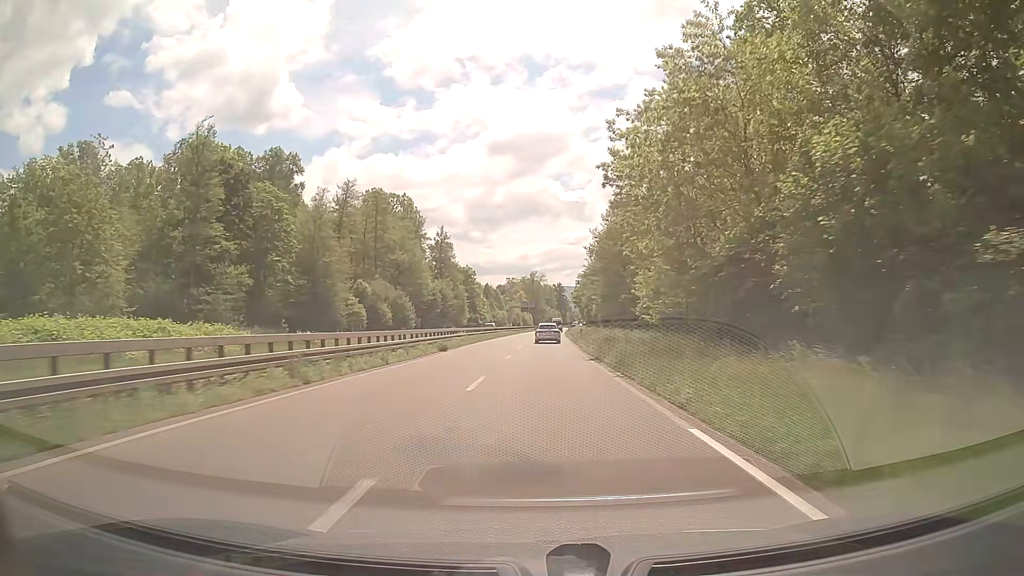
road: trunk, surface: asphalt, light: Day
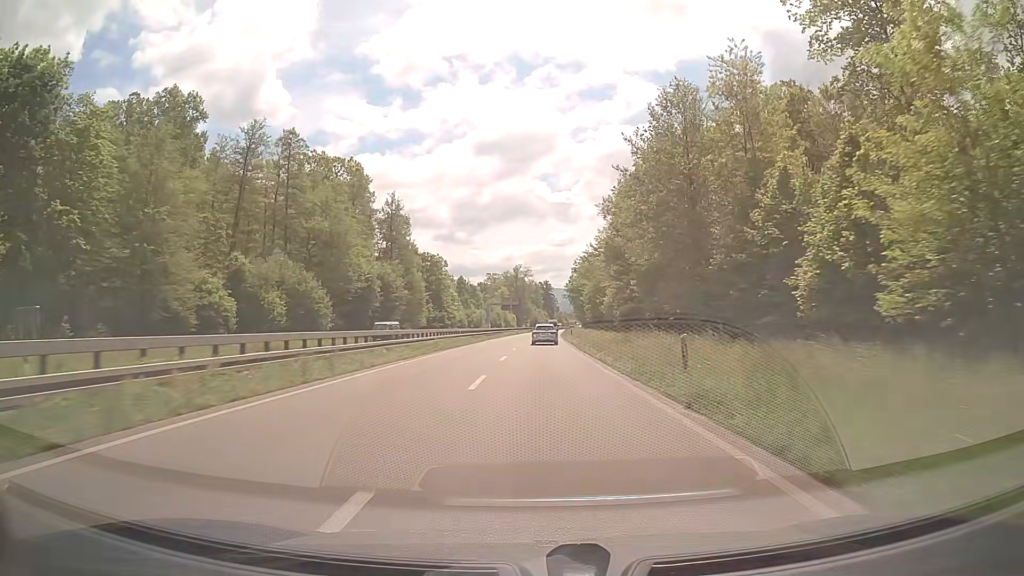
(+0.3, +39.3) m; +1°
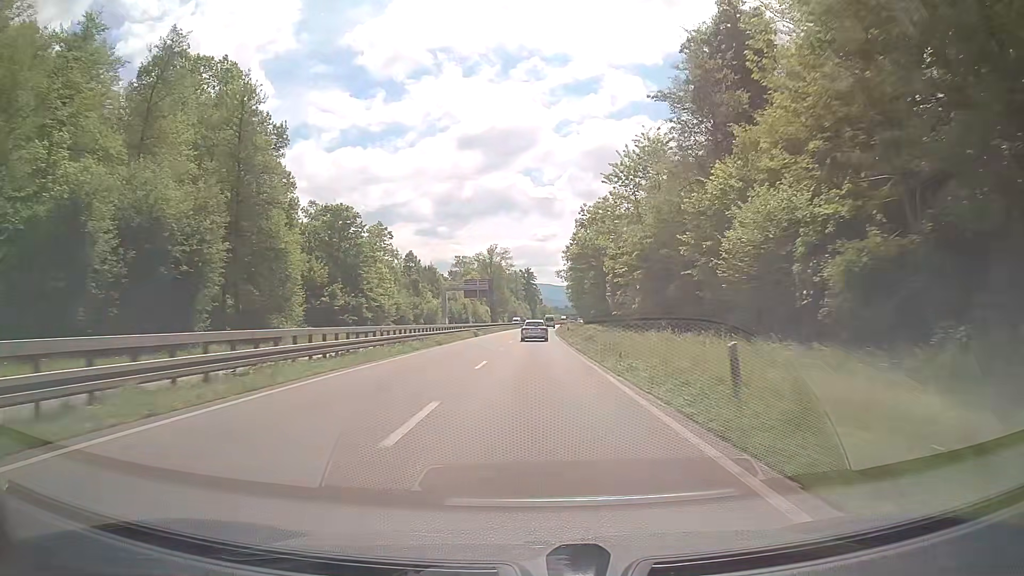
(+0.9, +54.8) m; +2°
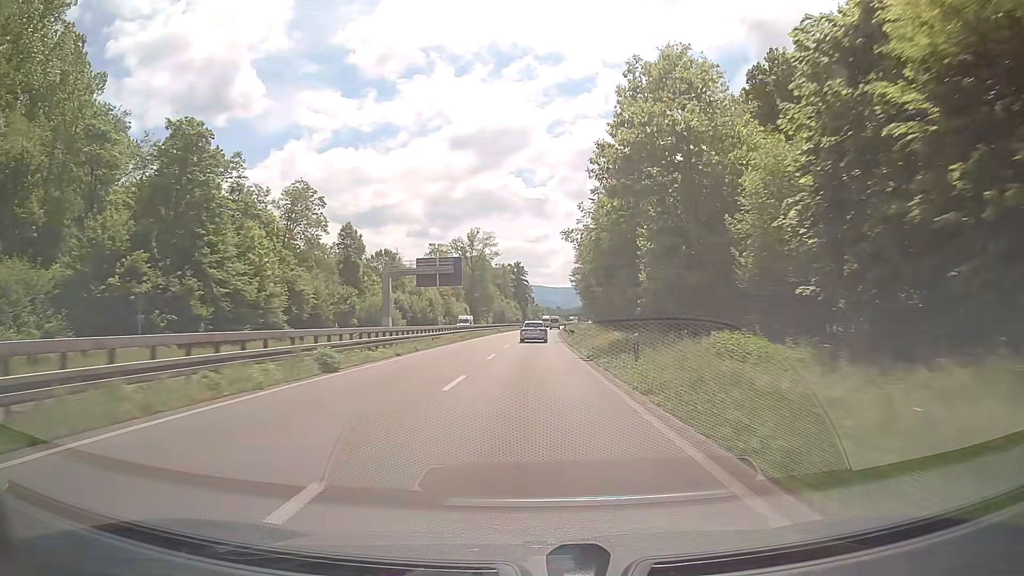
(+0.3, +41.9) m; +1°
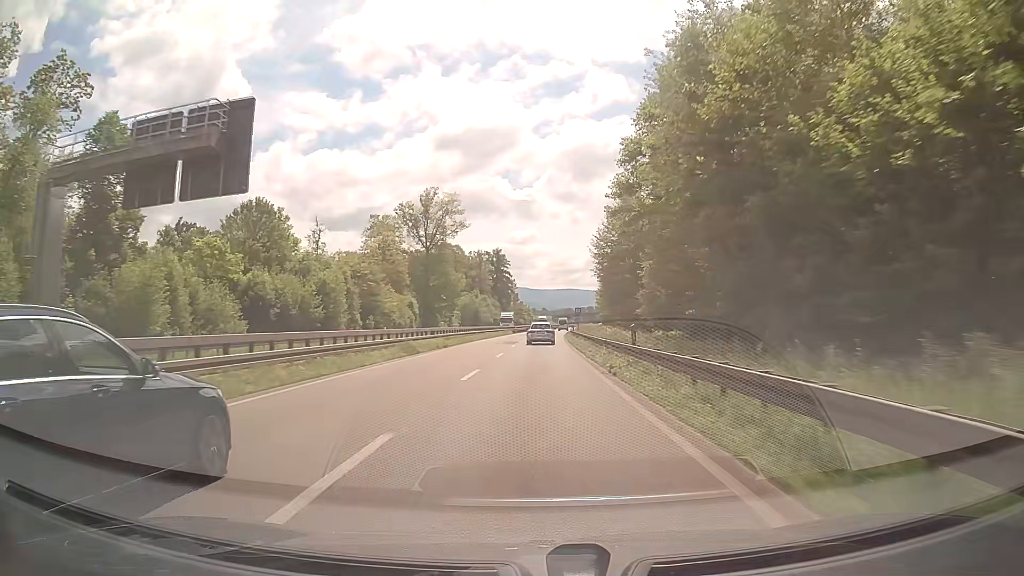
(+0.5, +57.3) m; +1°
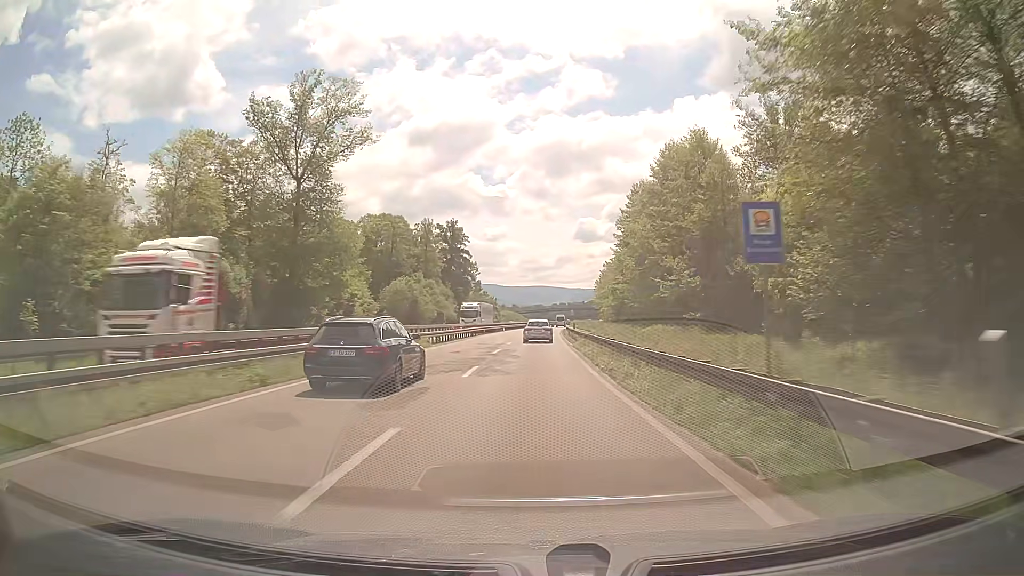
(+0.9, +59.5) m; +2°
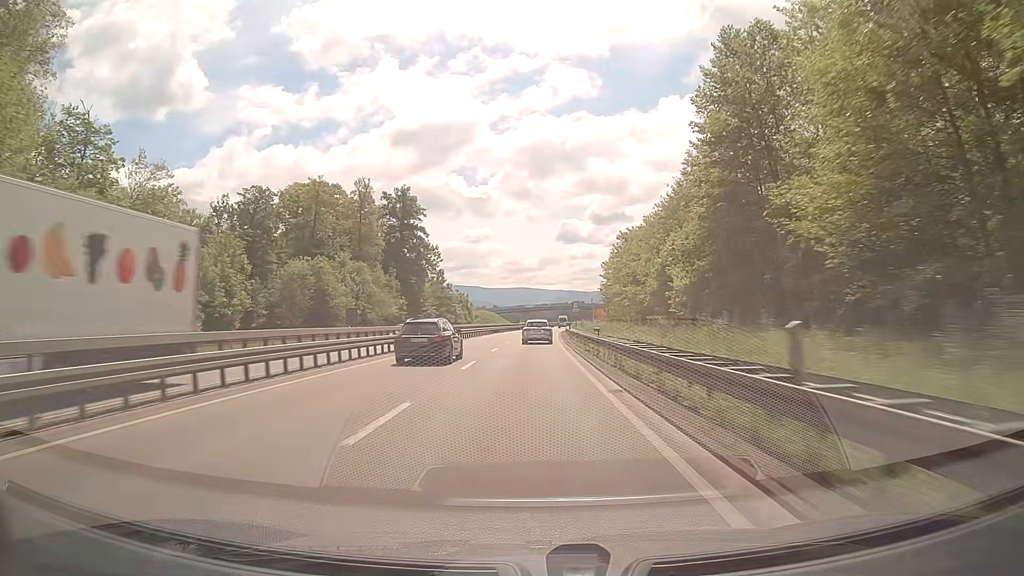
(+0.8, +45.6) m; +2°
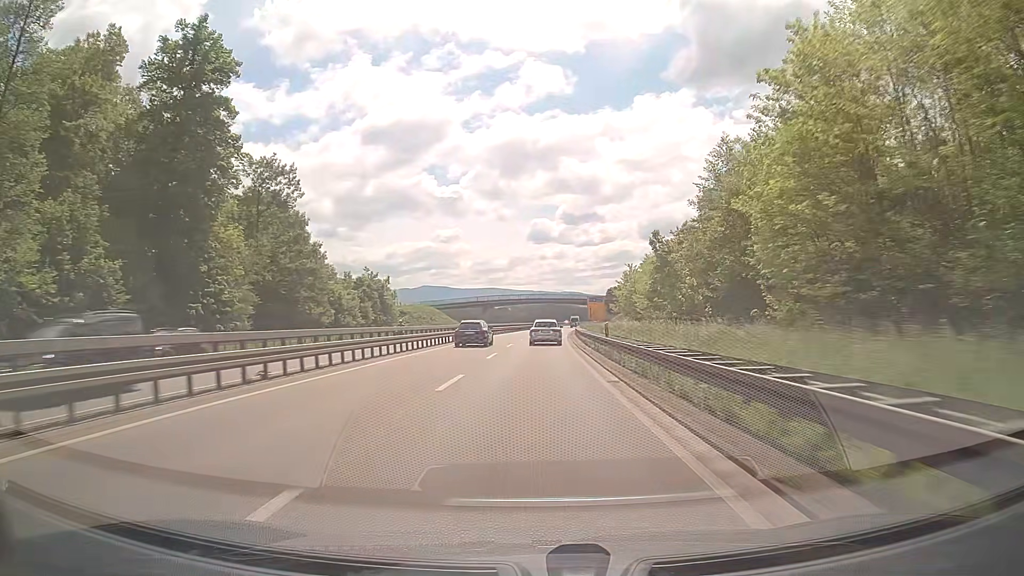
(+1.4, +77.9) m; +3°
(0, +10) (0, +20) (0, +30) (+1, +40) (+1, +50) (+1, +60) (+2, +70) (+3, +80) (+3, +90) (+4, +100) m
